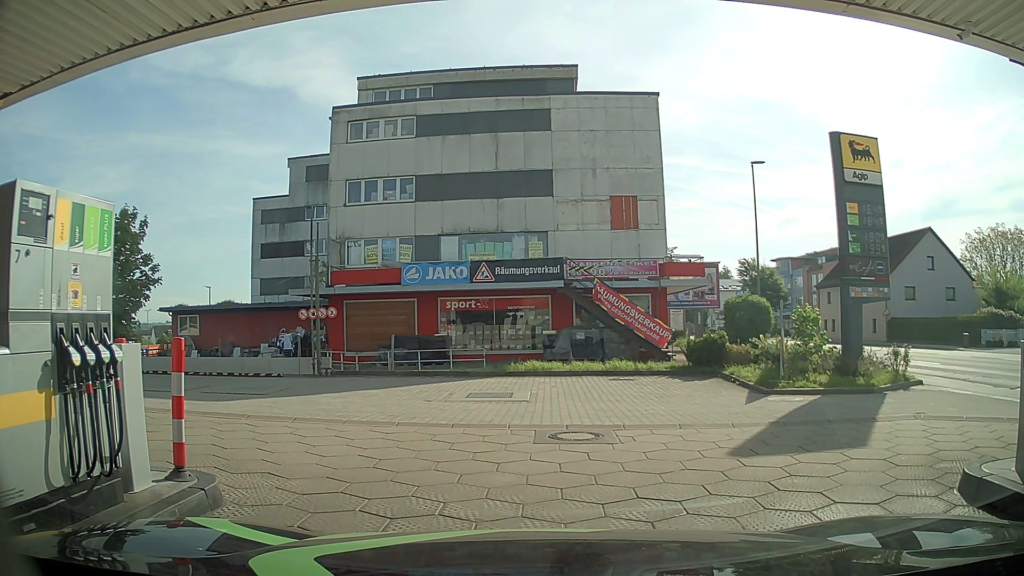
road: service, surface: paving_stones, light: Day
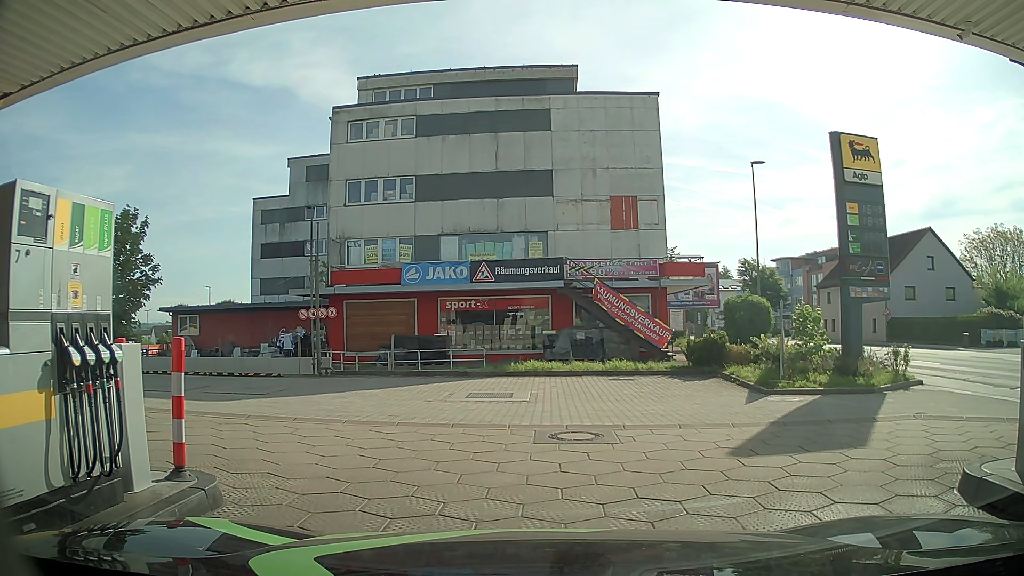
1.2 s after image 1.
(0.0, 0.0) m; 0°
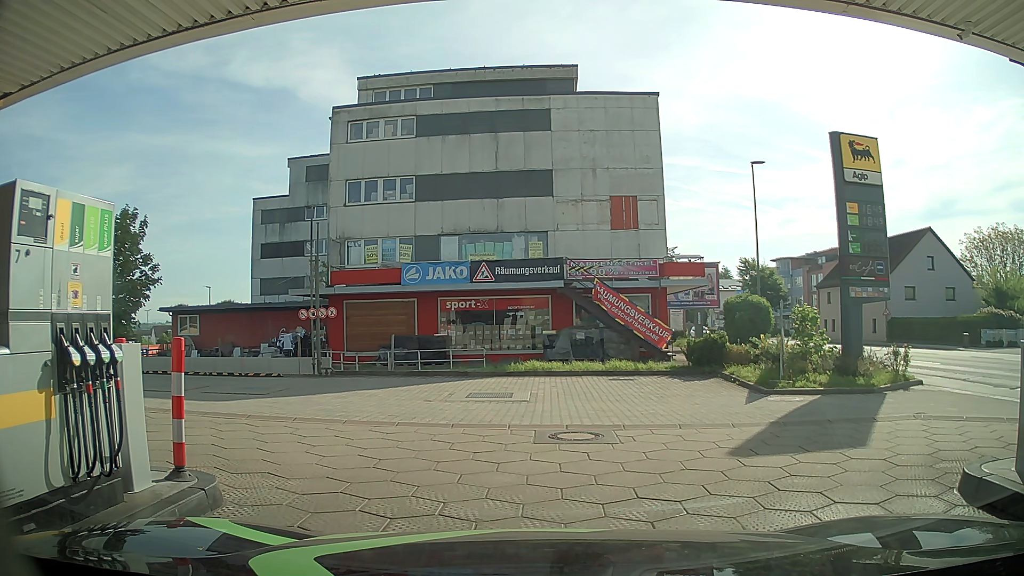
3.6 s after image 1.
(0.0, 0.0) m; 0°
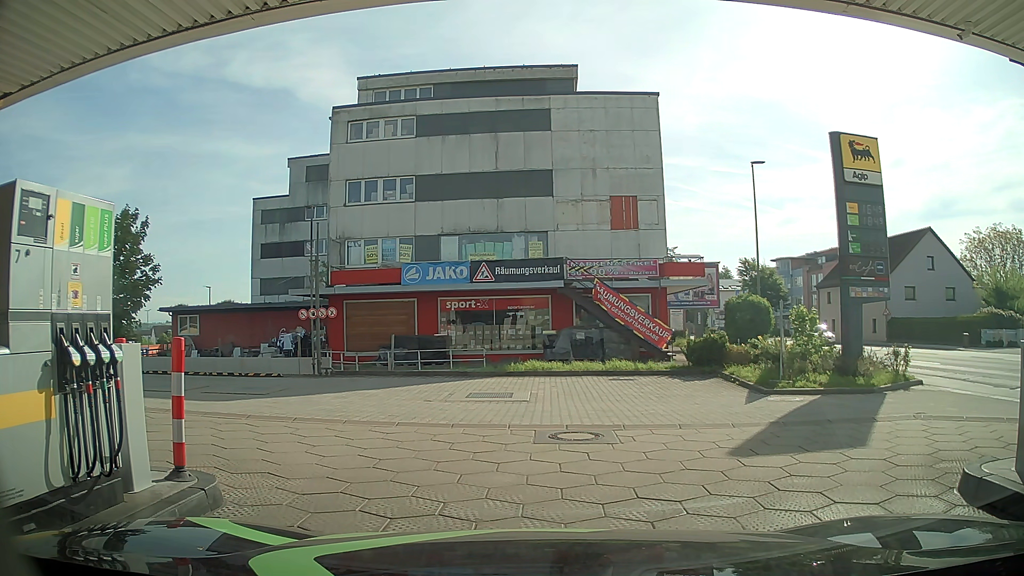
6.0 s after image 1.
(0.0, 0.0) m; 0°
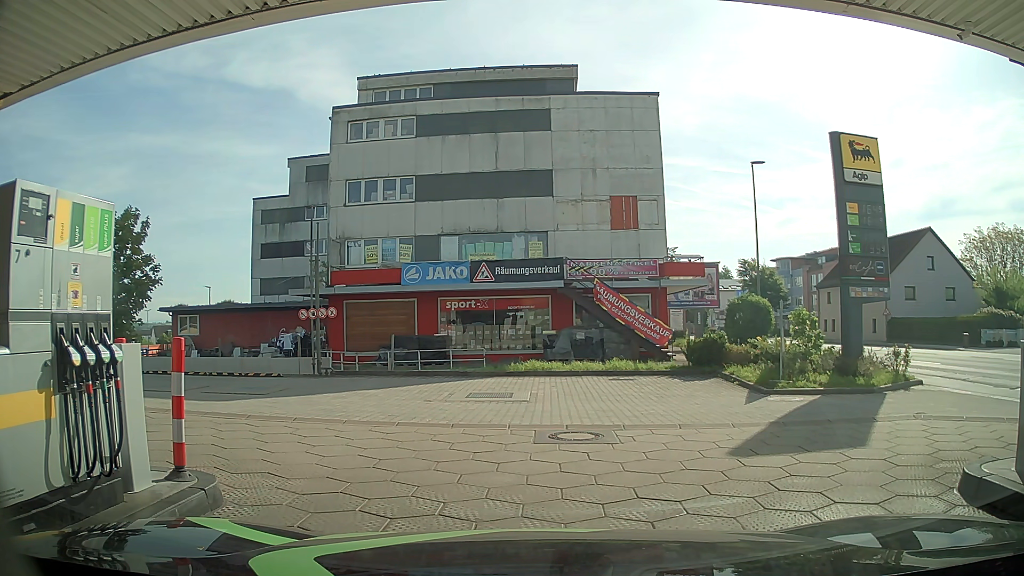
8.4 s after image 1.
(0.0, 0.0) m; 0°
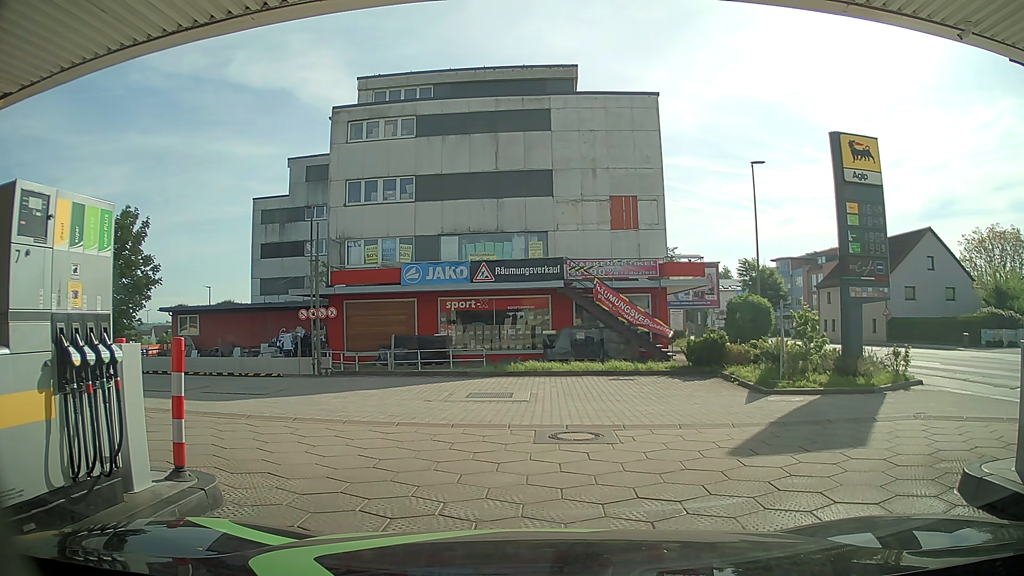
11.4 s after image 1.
(0.0, 0.0) m; 0°
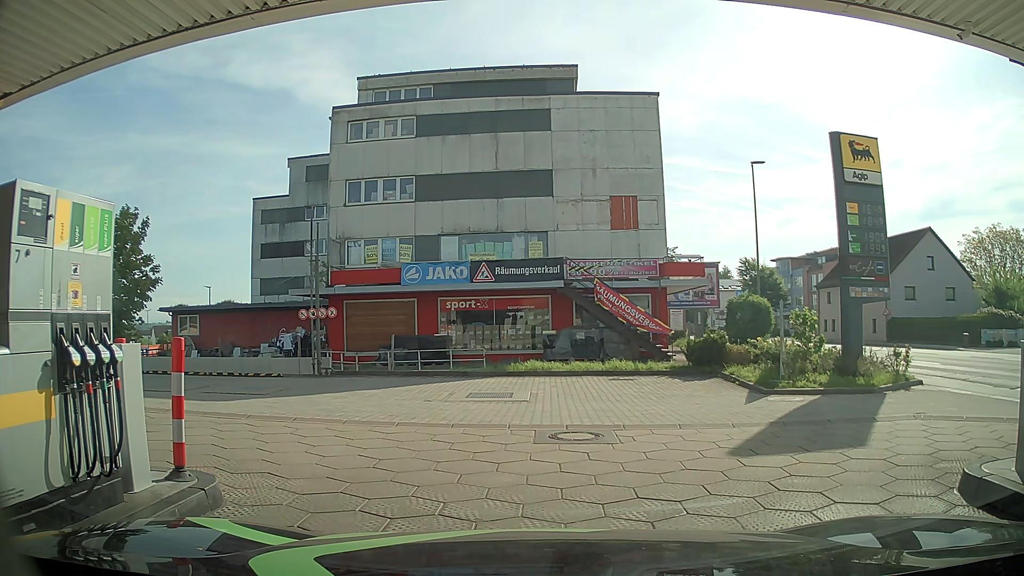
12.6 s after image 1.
(0.0, 0.0) m; 0°
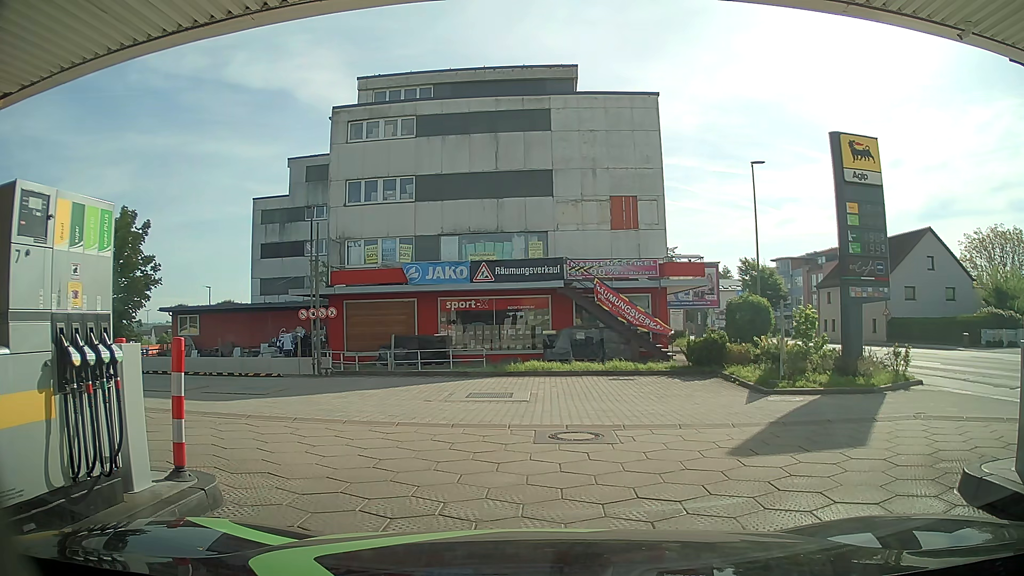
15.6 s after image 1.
(0.0, 0.0) m; 0°
